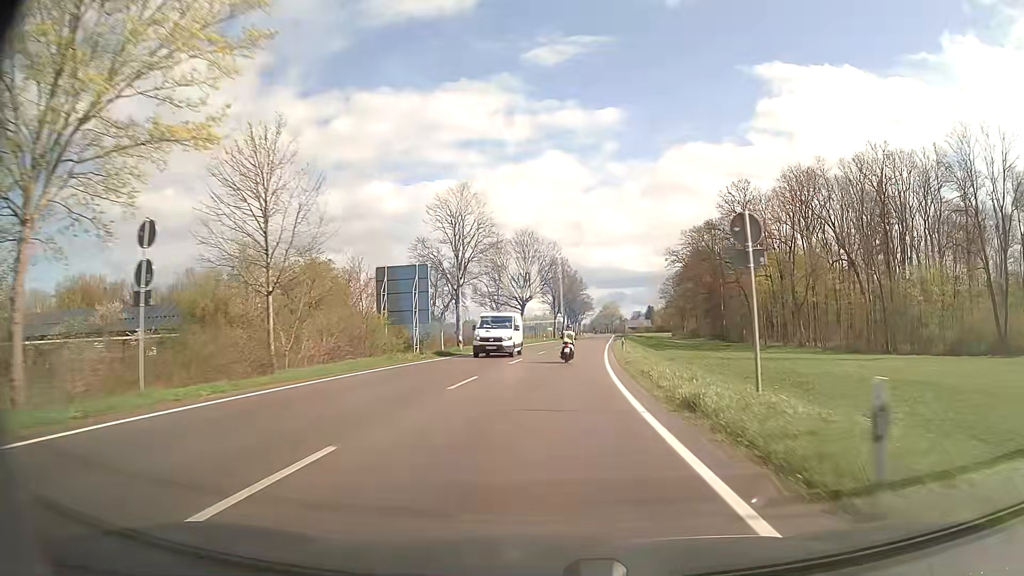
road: secondary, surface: asphalt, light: Day
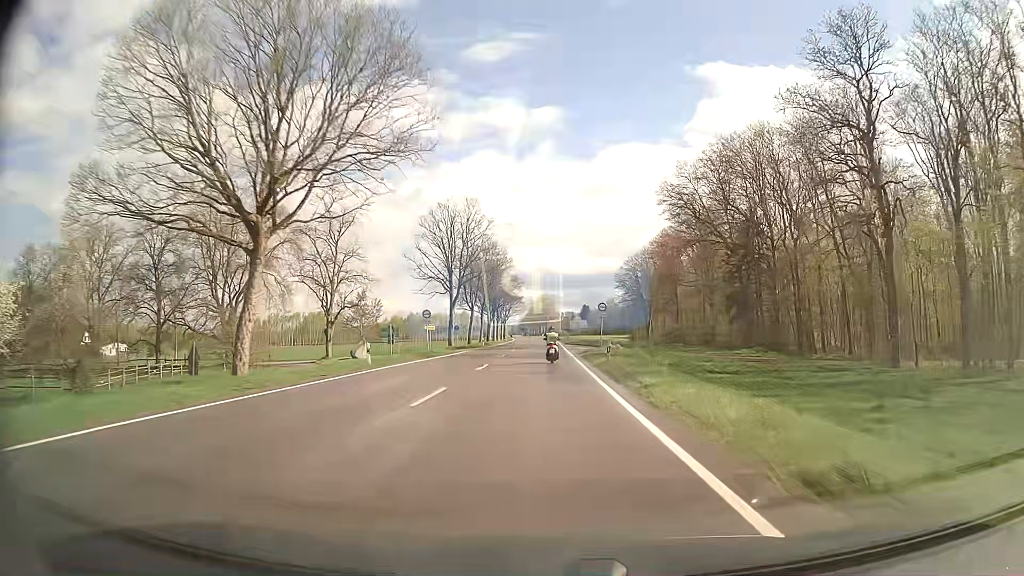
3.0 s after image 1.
(+3.9, +62.9) m; +6°
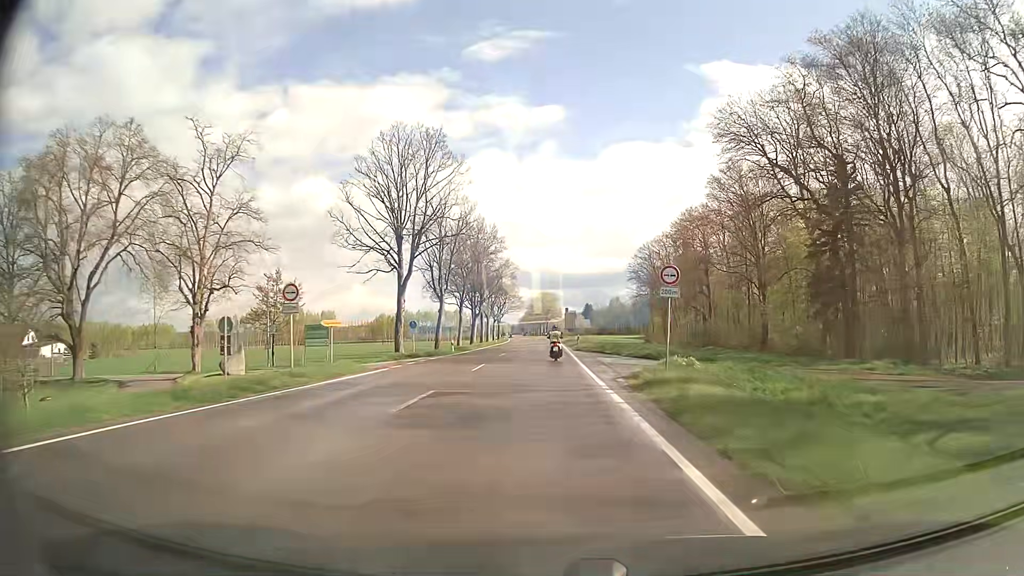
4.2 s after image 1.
(0.0, +25.2) m; 0°
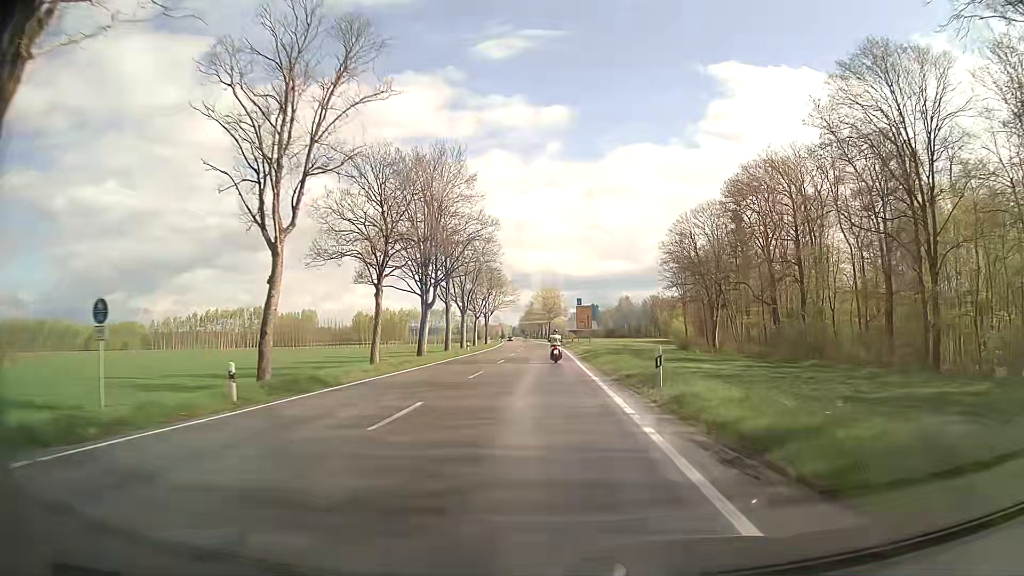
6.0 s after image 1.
(0.0, +38.0) m; 0°
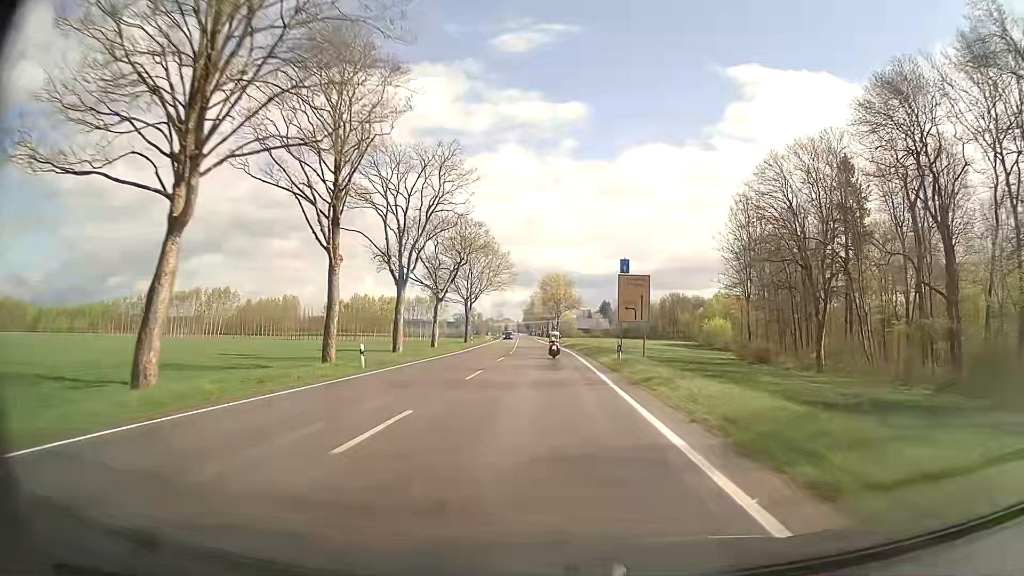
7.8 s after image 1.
(-0.1, +38.6) m; -1°
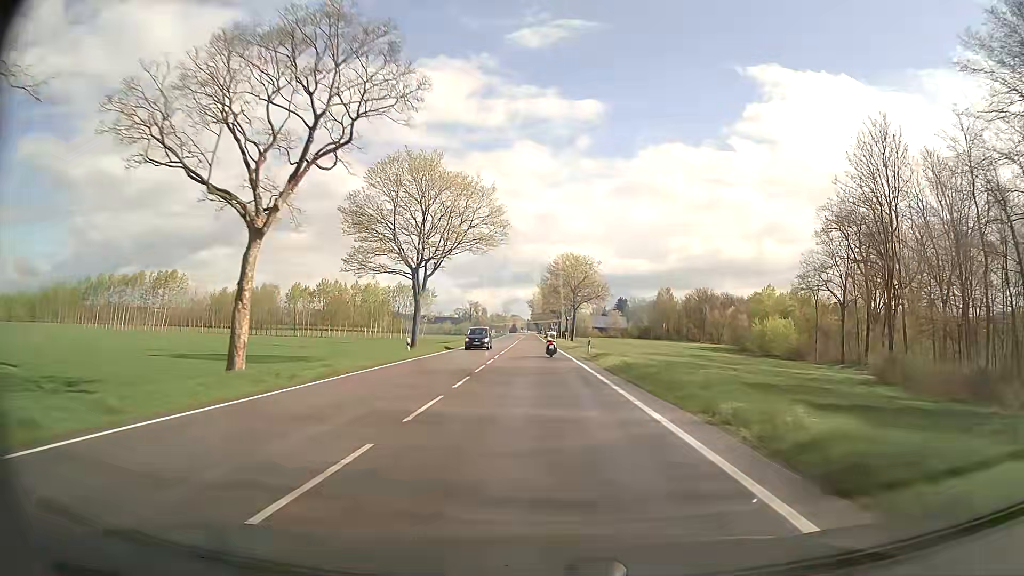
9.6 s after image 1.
(-0.3, +38.9) m; -1°
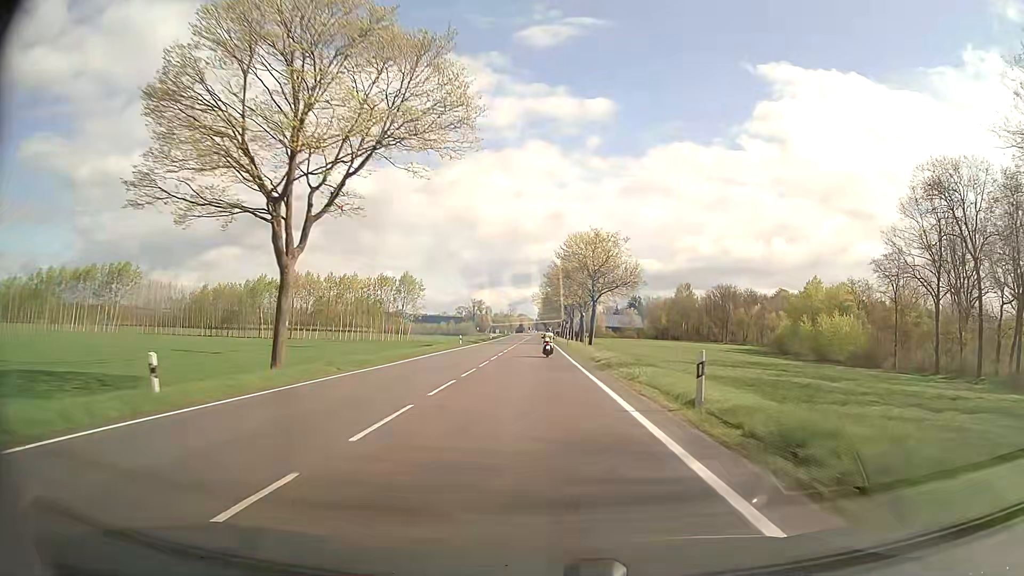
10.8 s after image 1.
(-0.2, +25.9) m; -1°
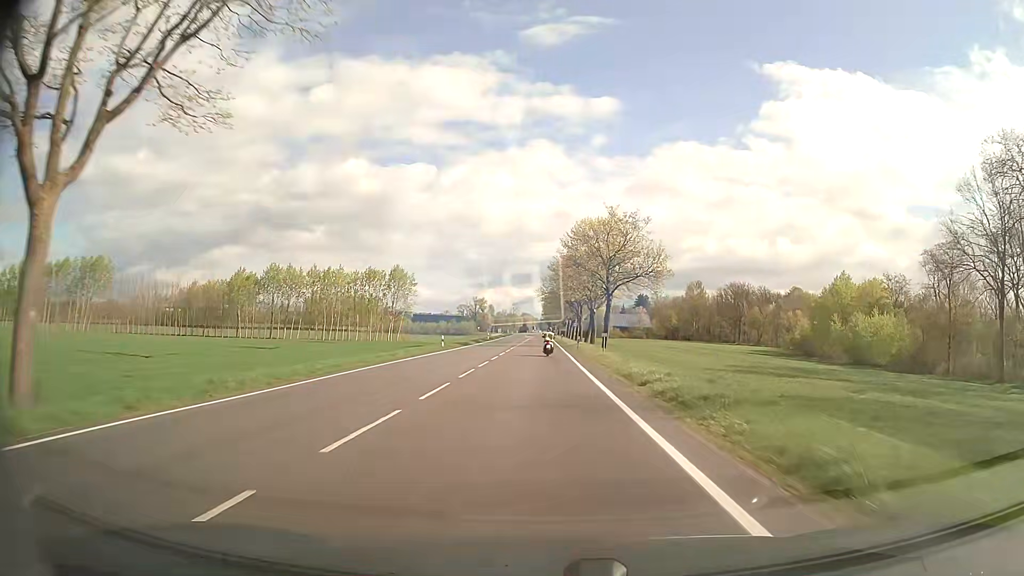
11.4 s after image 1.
(0.0, +12.9) m; 0°
(0, +10) (0, +20) (0, +30) (0, +40) (-1, +50) (-1, +60) (-1, +70) (-1, +80) (-1, +90) (-1, +100) m
